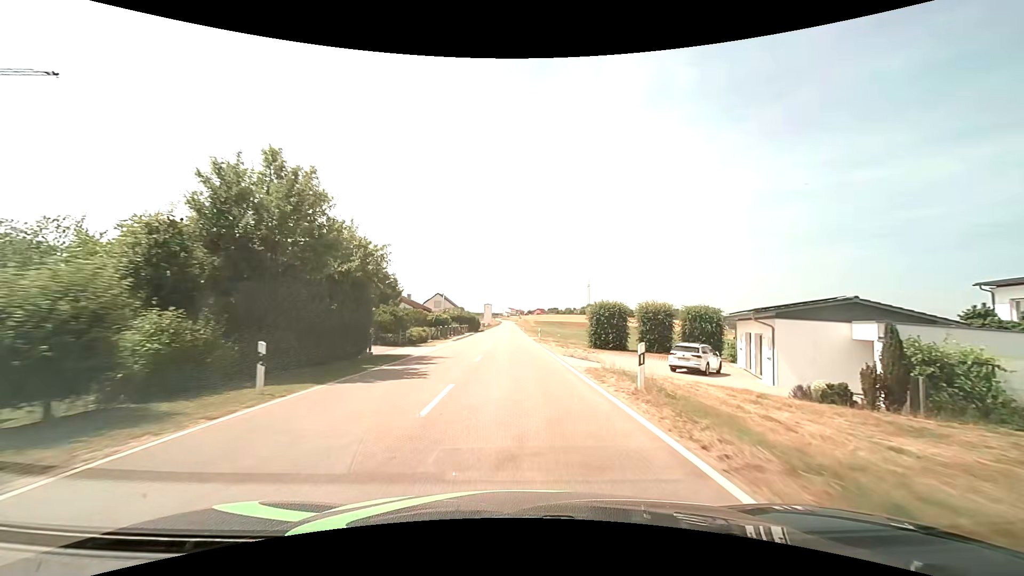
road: tertiary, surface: asphalt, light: Day
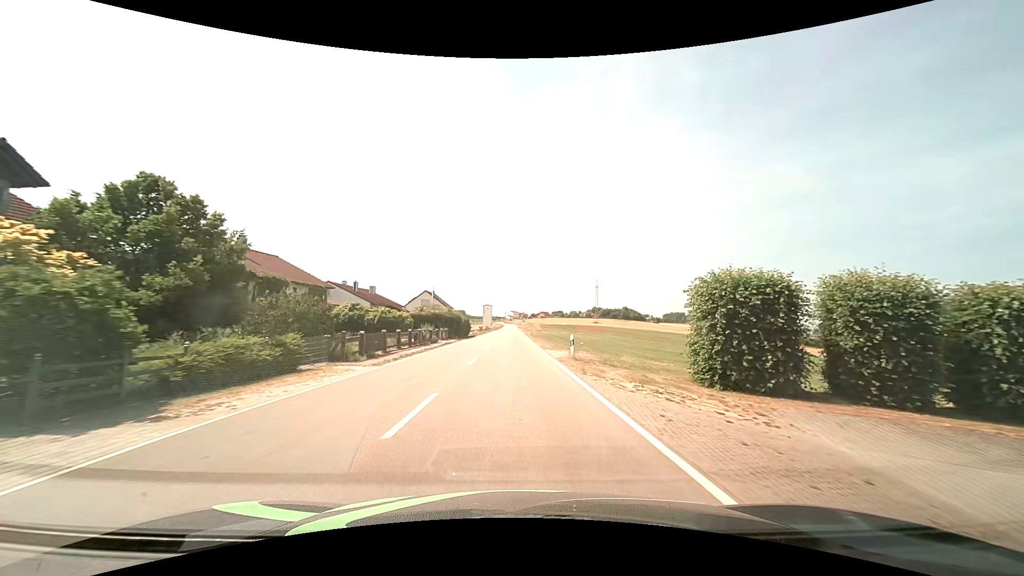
(-0.1, +24.7) m; 0°
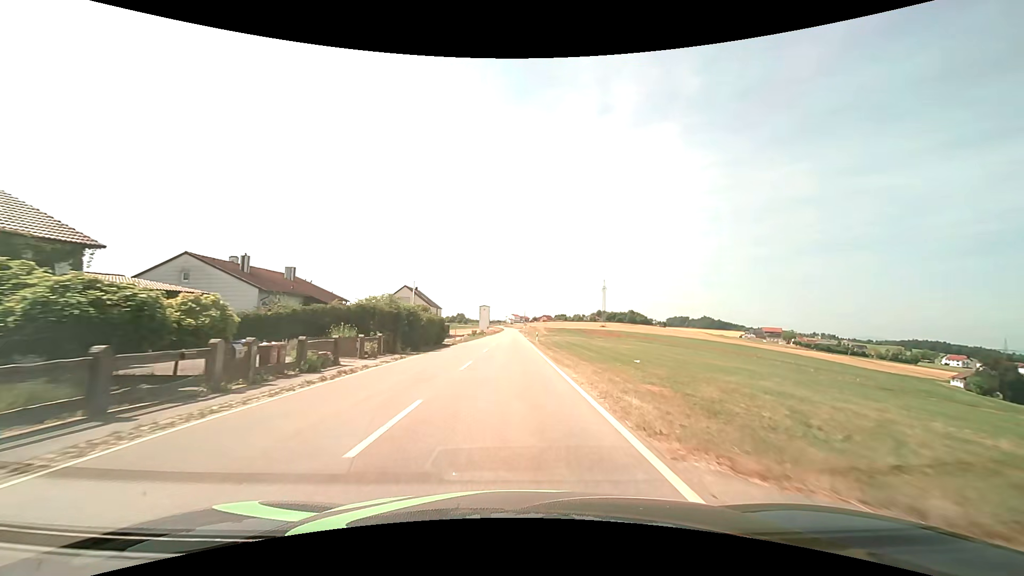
(-0.1, +24.3) m; 0°
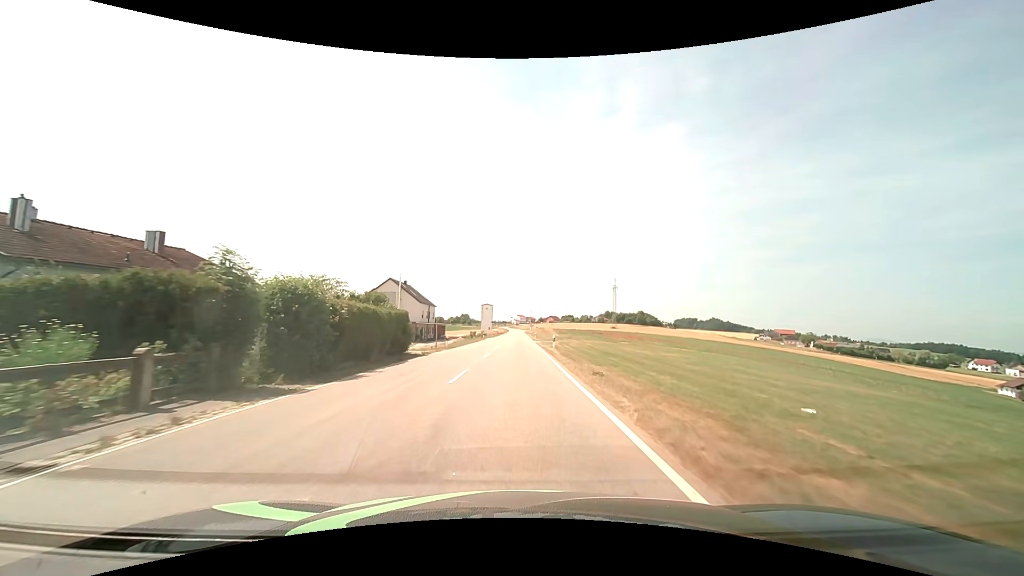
(-0.1, +16.5) m; 0°
(0, +10) (0, +20) (0, +30) (0, +40) (0, +50) (0, +60) (0, +70) (0, +80) (0, +90) (0, +100) m
